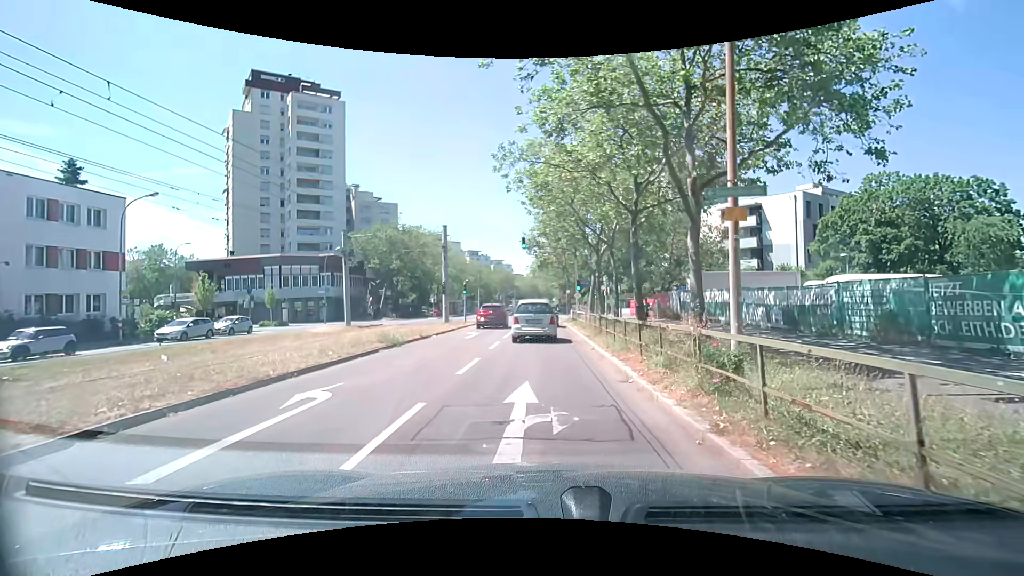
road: tertiary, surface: asphalt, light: Day
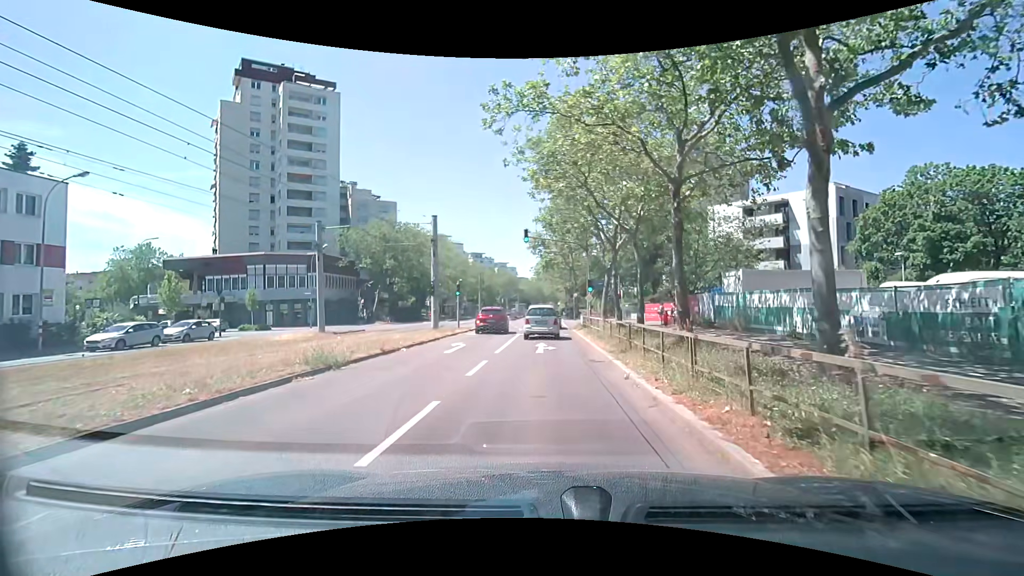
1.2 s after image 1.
(-0.2, +5.8) m; -2°
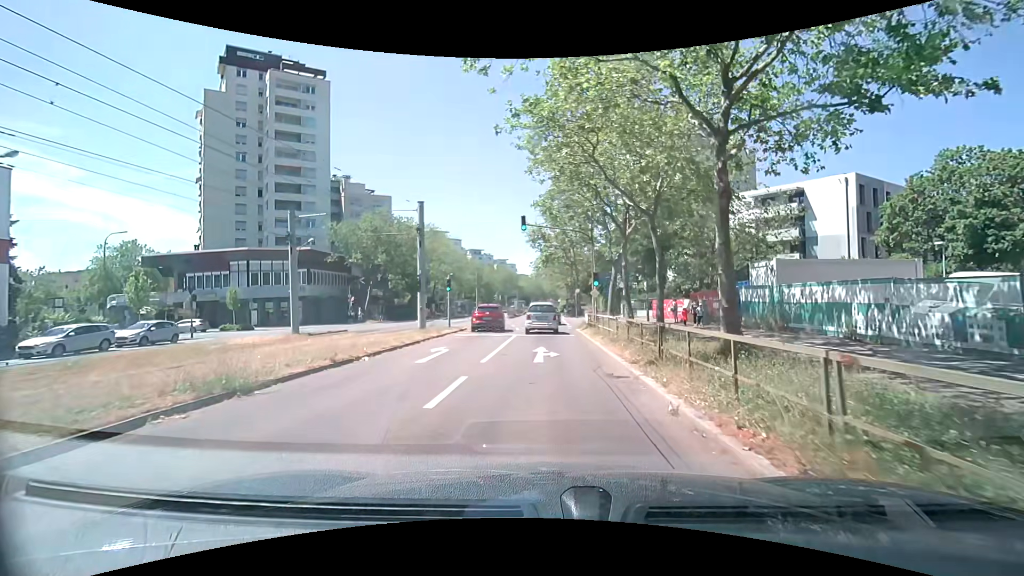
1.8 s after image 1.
(0.0, +3.7) m; 0°
